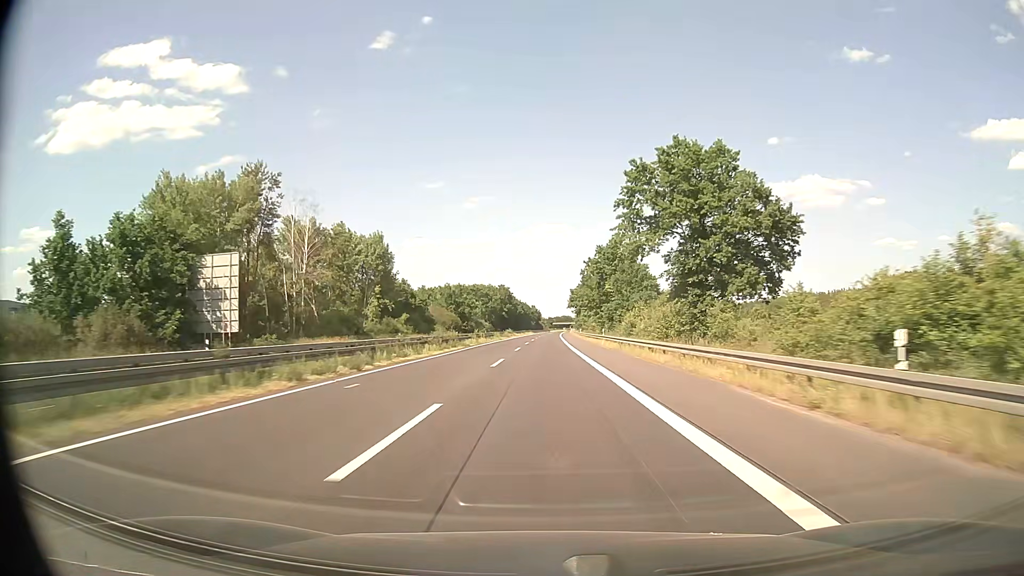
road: trunk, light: Day
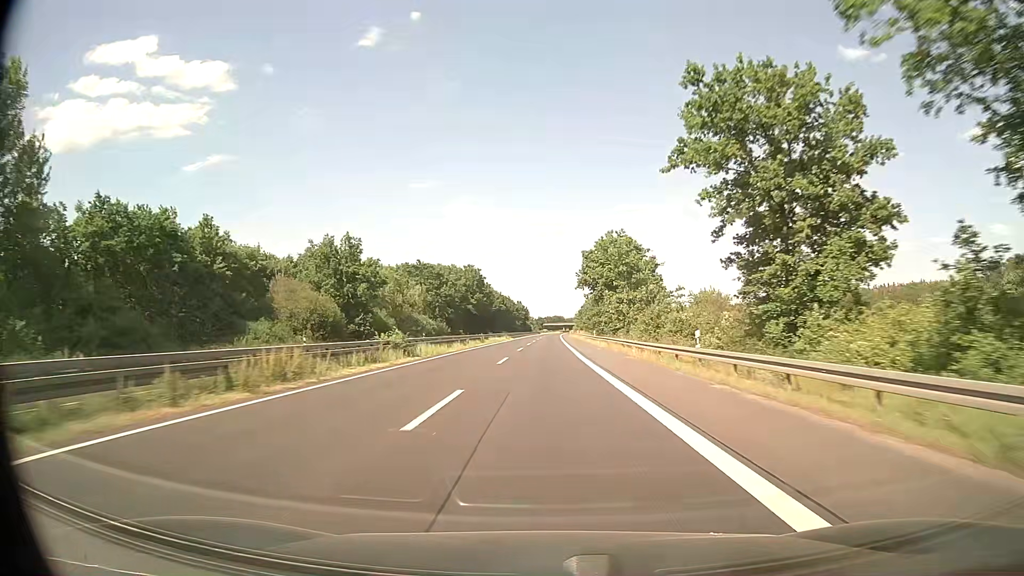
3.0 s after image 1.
(+0.6, +87.2) m; +1°
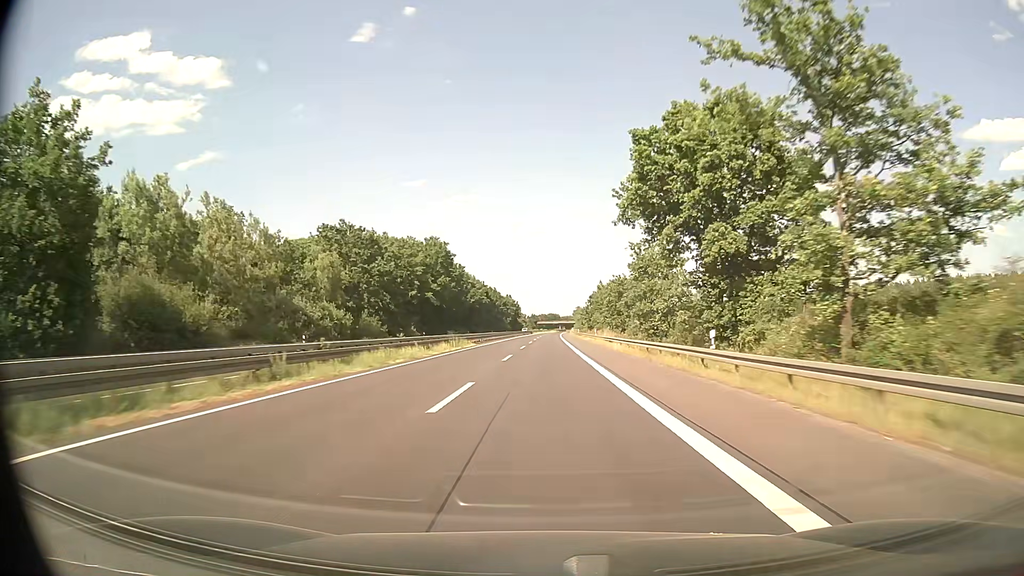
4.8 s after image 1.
(+0.2, +52.3) m; 0°
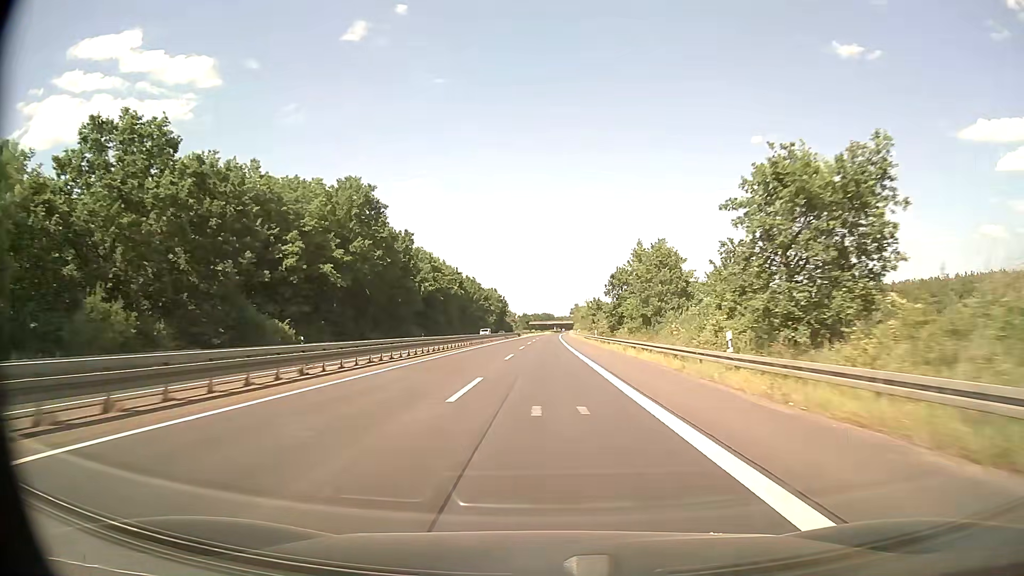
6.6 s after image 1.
(+0.3, +52.3) m; +1°
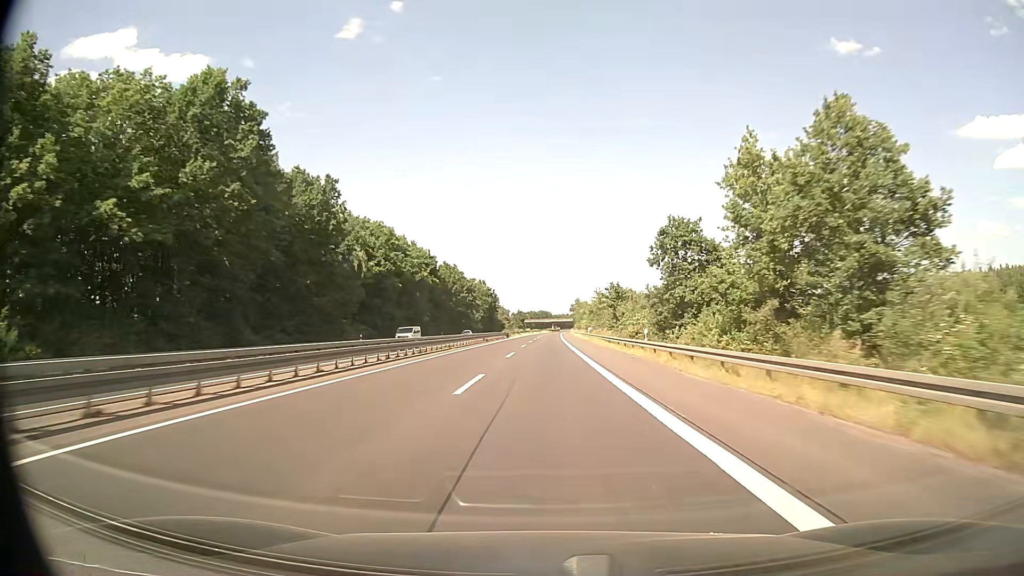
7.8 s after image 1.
(+0.1, +34.9) m; 0°
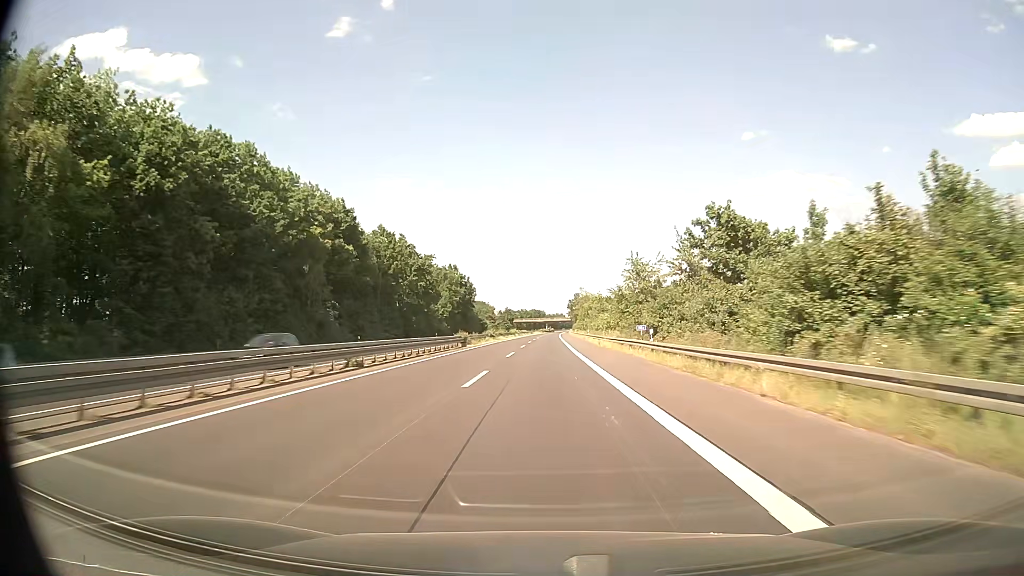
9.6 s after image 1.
(+0.3, +52.2) m; +1°
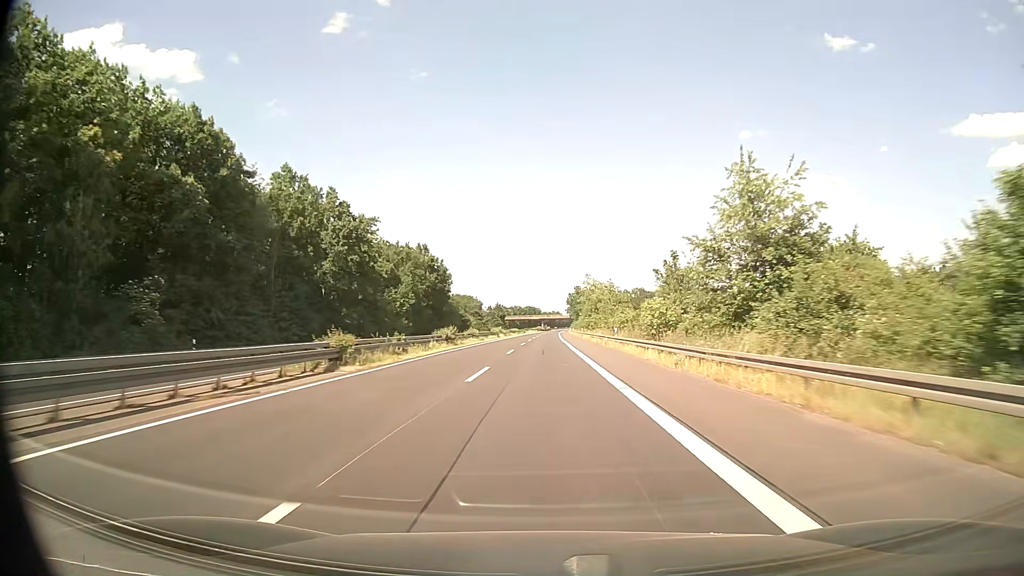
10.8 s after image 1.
(+0.1, +34.8) m; 0°
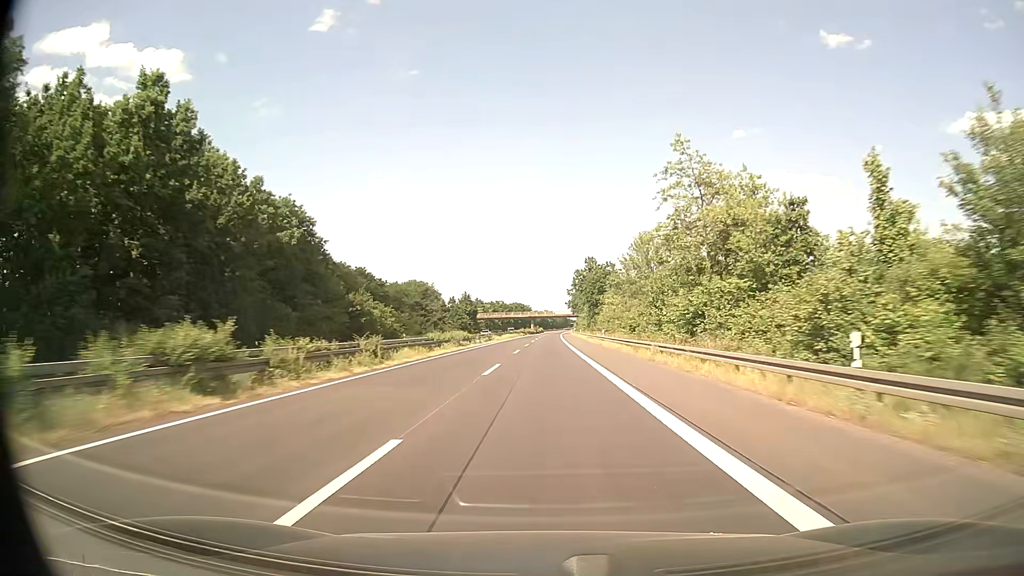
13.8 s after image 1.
(+0.6, +87.1) m; +1°
(0, +10) (0, +20) (0, +30) (0, +40) (0, +50) (0, +60) (0, +70) (+1, +80) (+1, +90) (+1, +100) m
